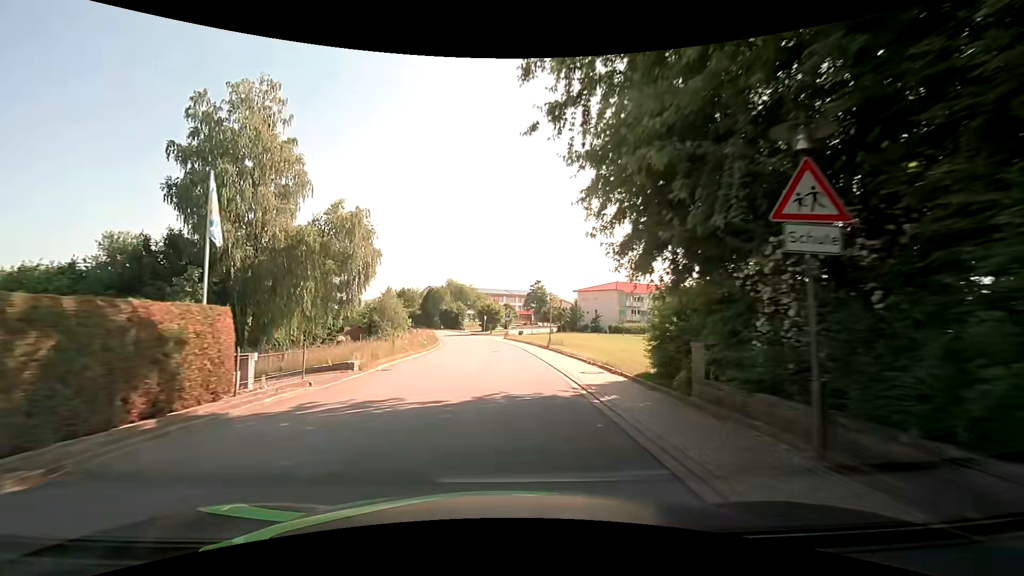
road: tertiary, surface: asphalt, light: Day
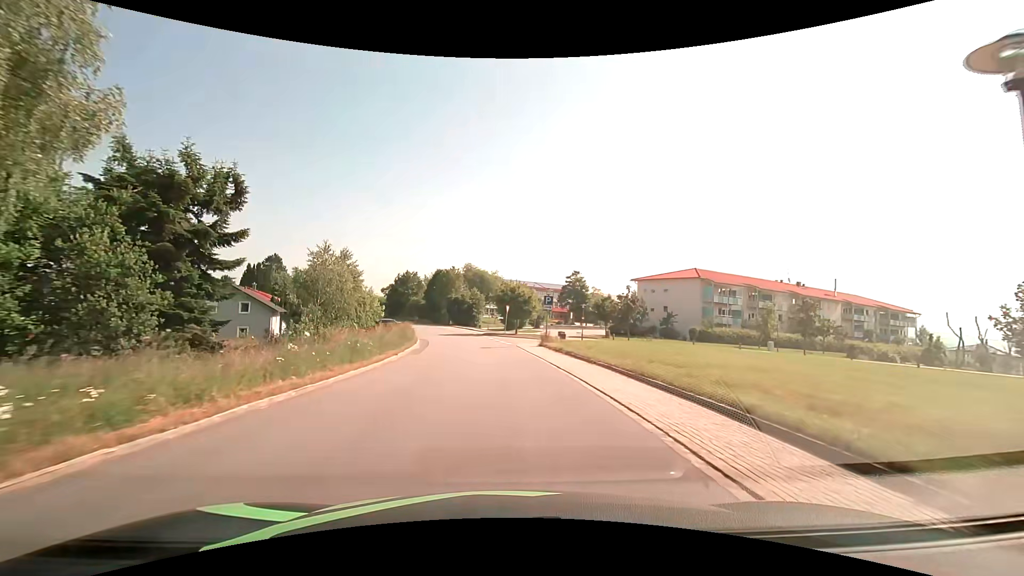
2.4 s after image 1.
(-0.7, +30.2) m; -3°
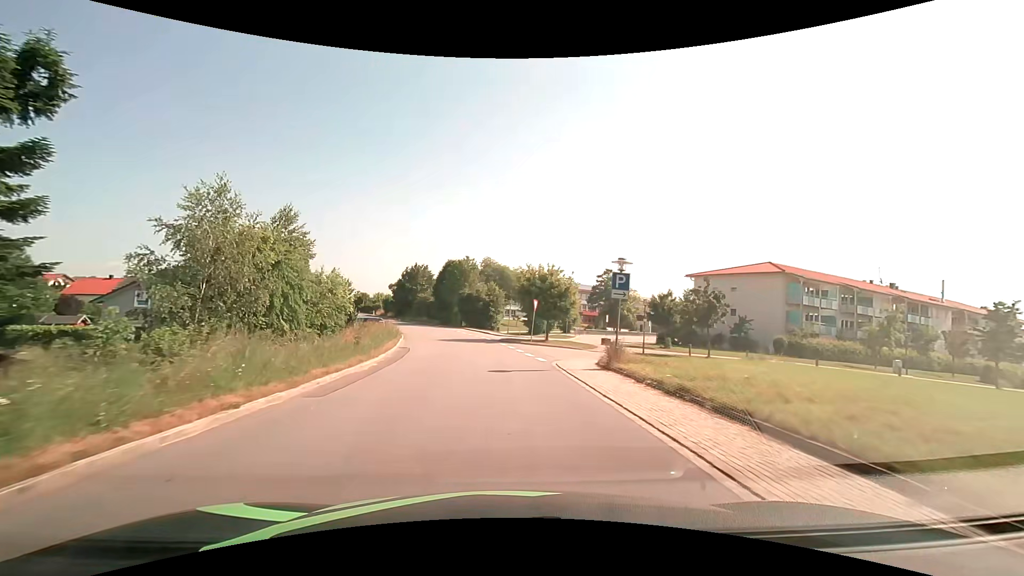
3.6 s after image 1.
(-0.3, +15.2) m; -2°
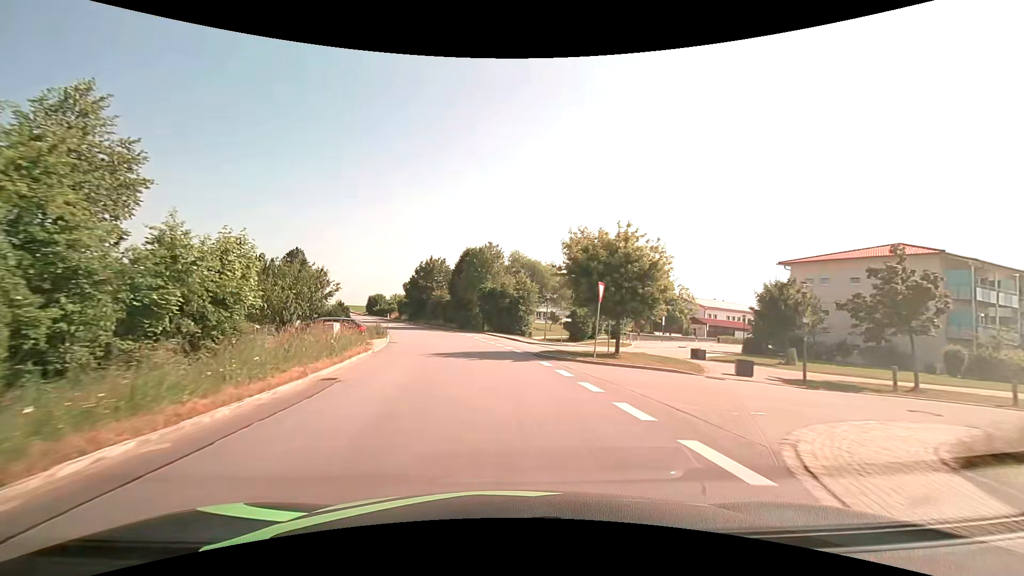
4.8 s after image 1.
(-0.4, +15.2) m; -3°
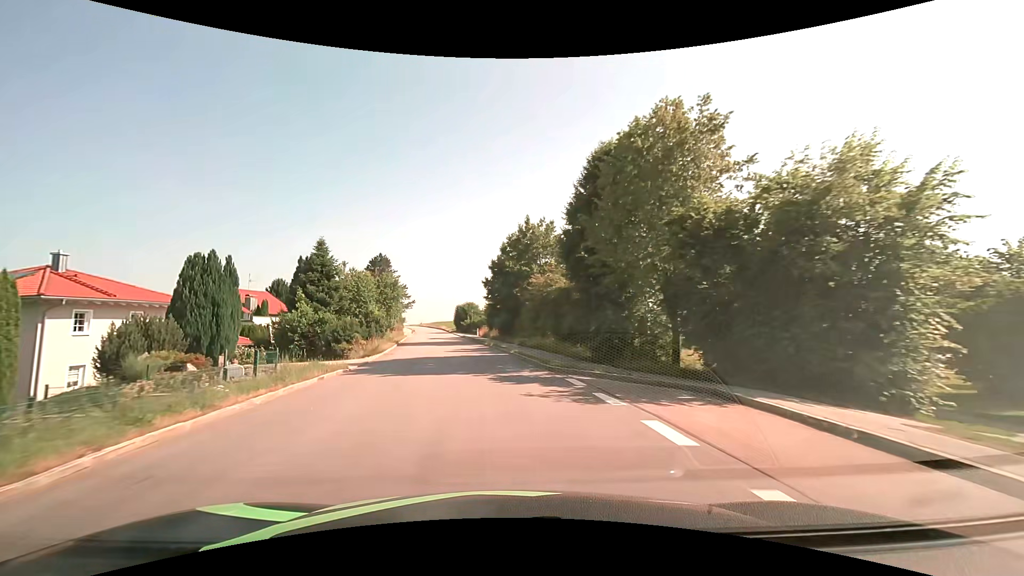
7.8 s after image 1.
(-4.0, +37.2) m; -13°
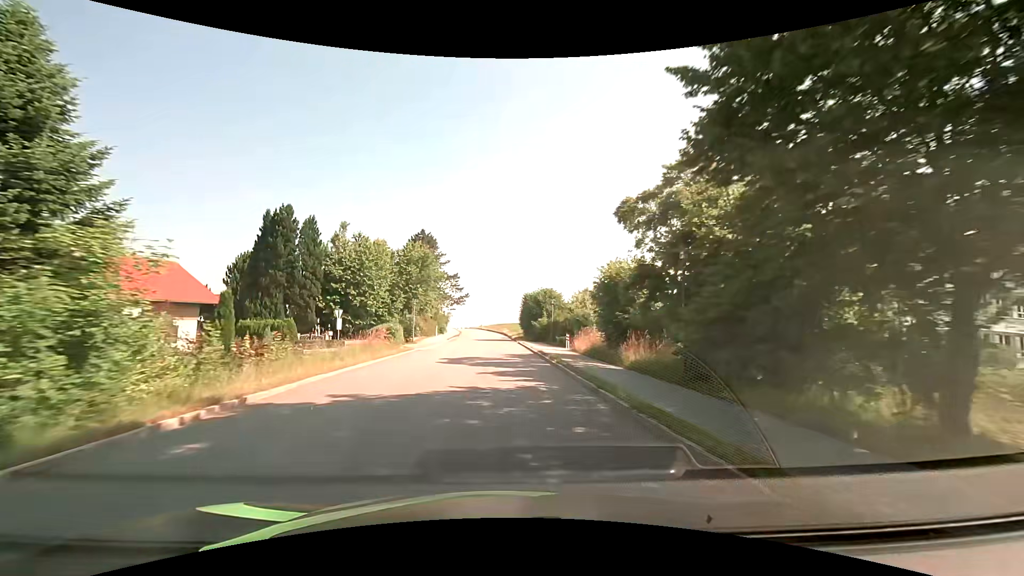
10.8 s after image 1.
(-3.5, +37.3) m; -8°
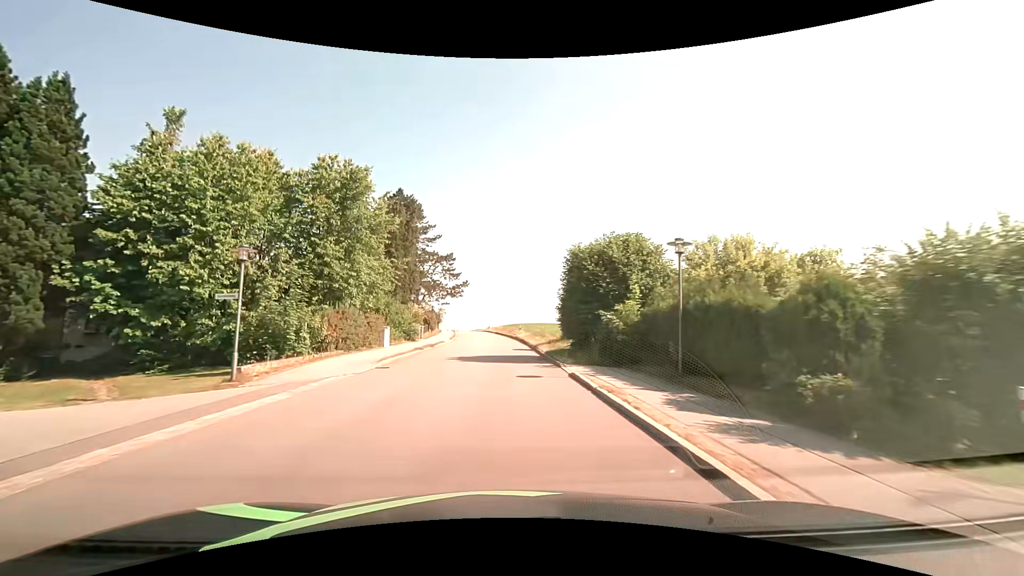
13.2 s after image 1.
(-0.4, +30.2) m; -1°
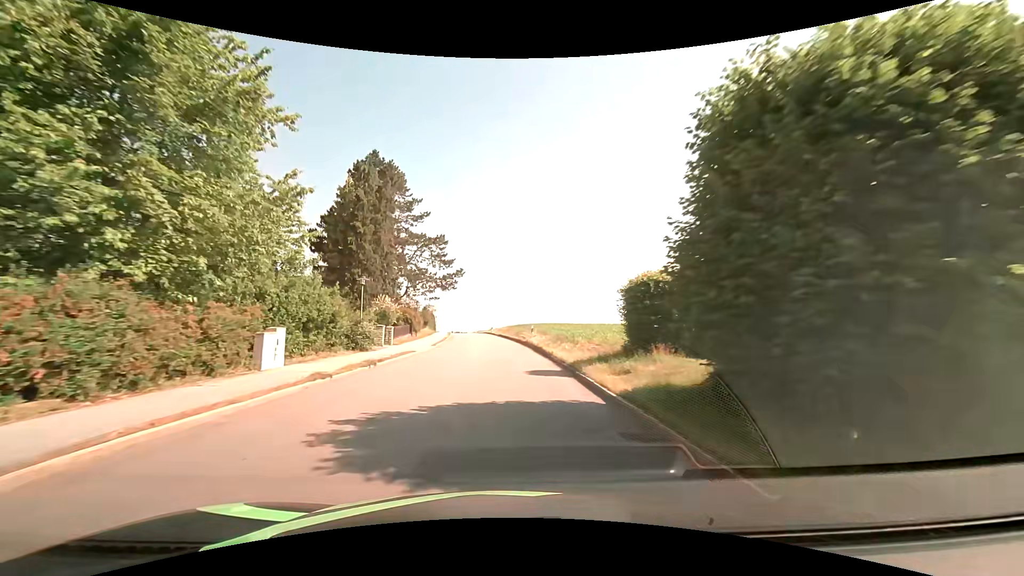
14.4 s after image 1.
(-0.1, +15.2) m; -1°
(0, +10) (0, +20) (-1, +30) (-1, +40) (-2, +50) (-3, +60) (-3, +70) (-5, +80) (-6, +90) (-7, +100) m
